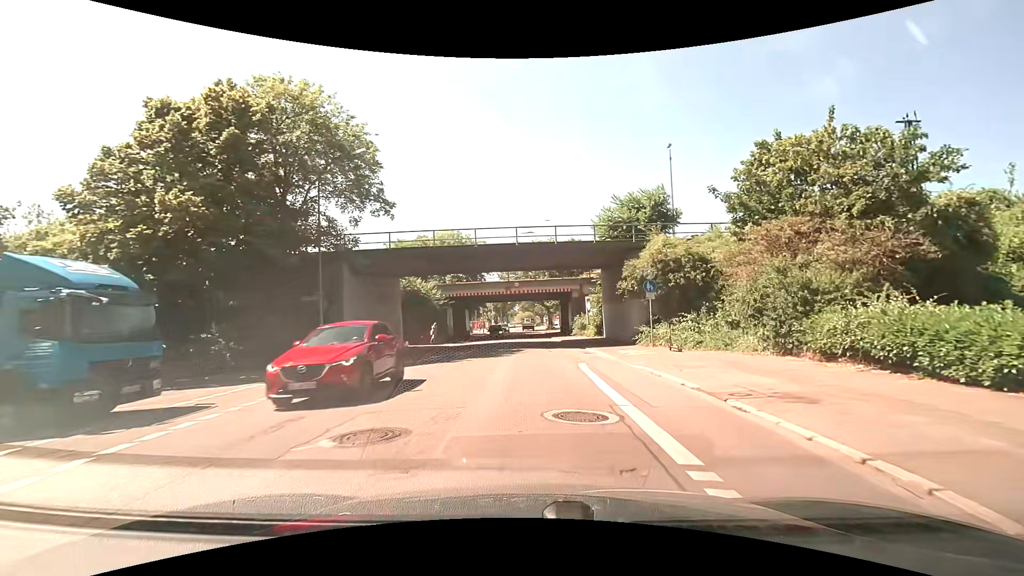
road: tertiary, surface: asphalt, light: Day
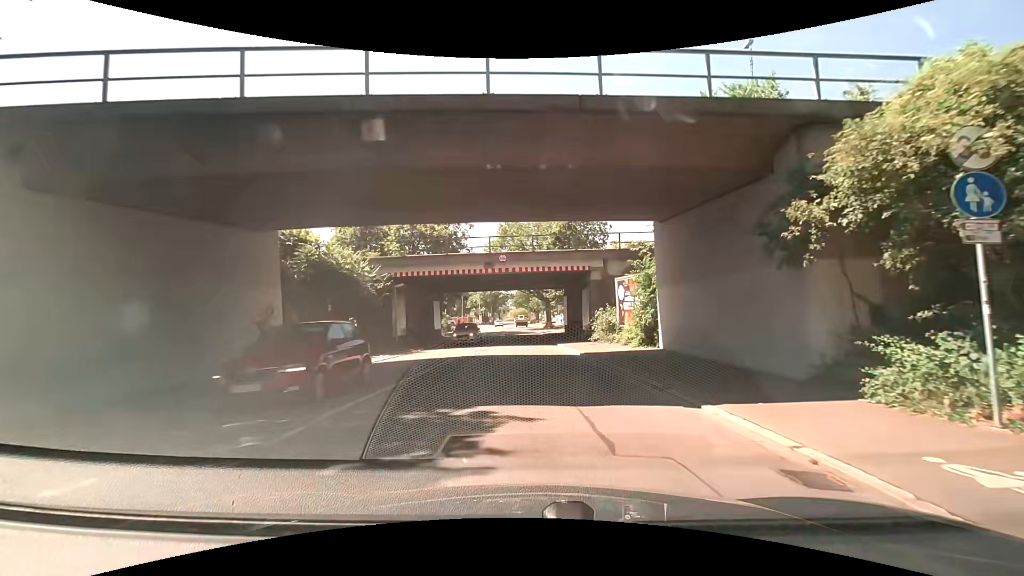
(+0.2, +17.6) m; +2°
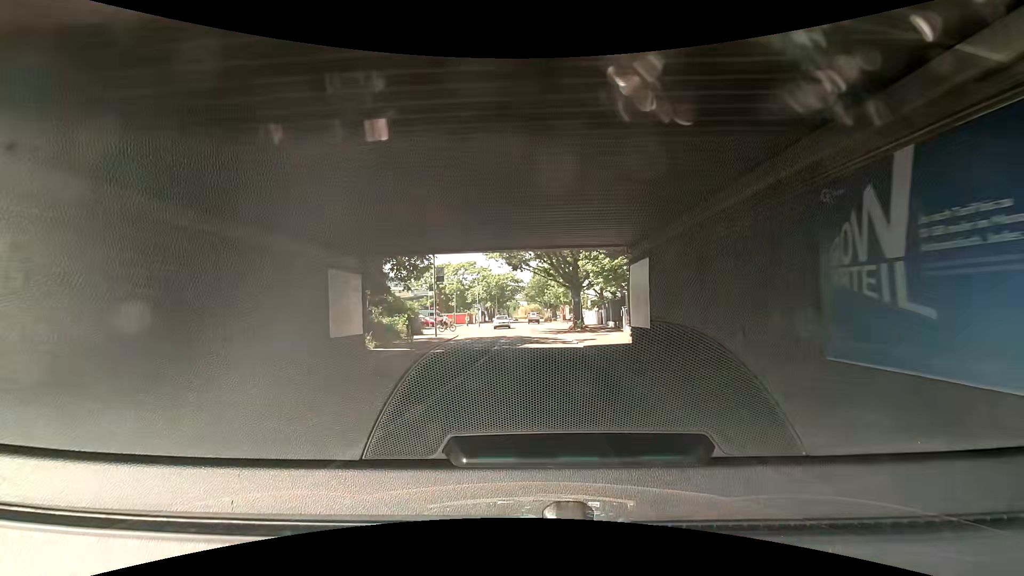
(-0.7, +26.2) m; -3°
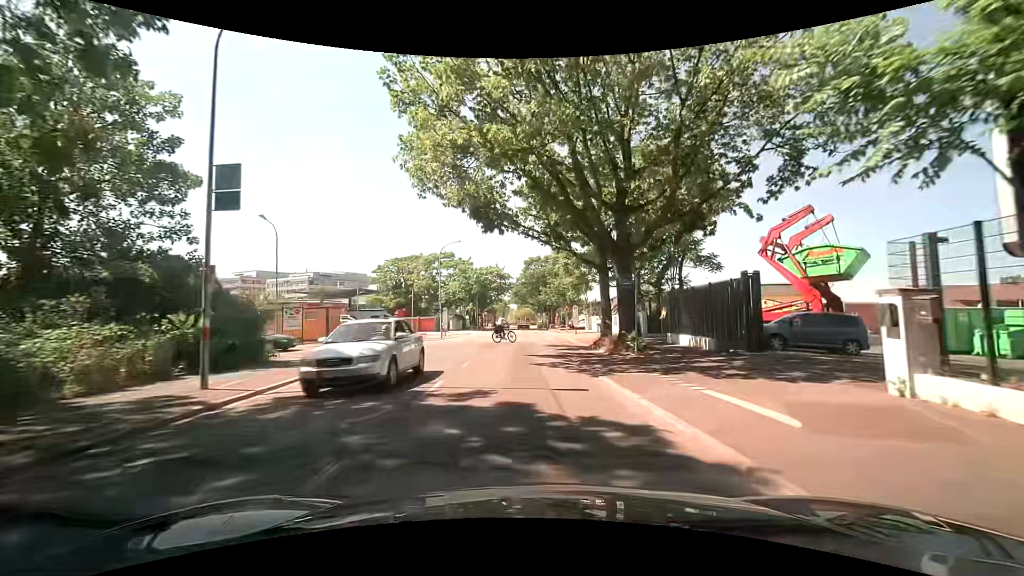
(+0.2, +24.7) m; -2°
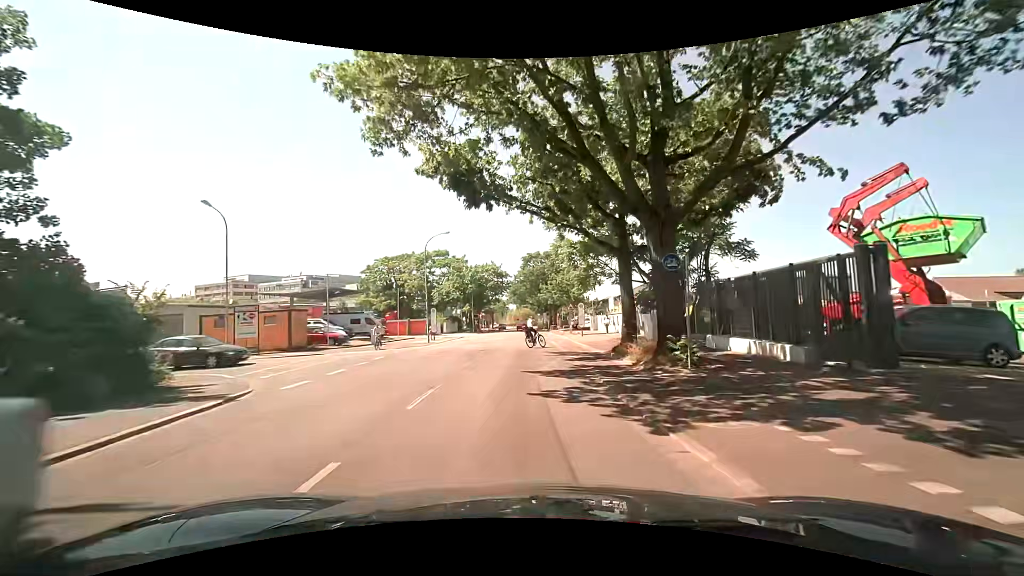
(+0.1, +5.9) m; +3°
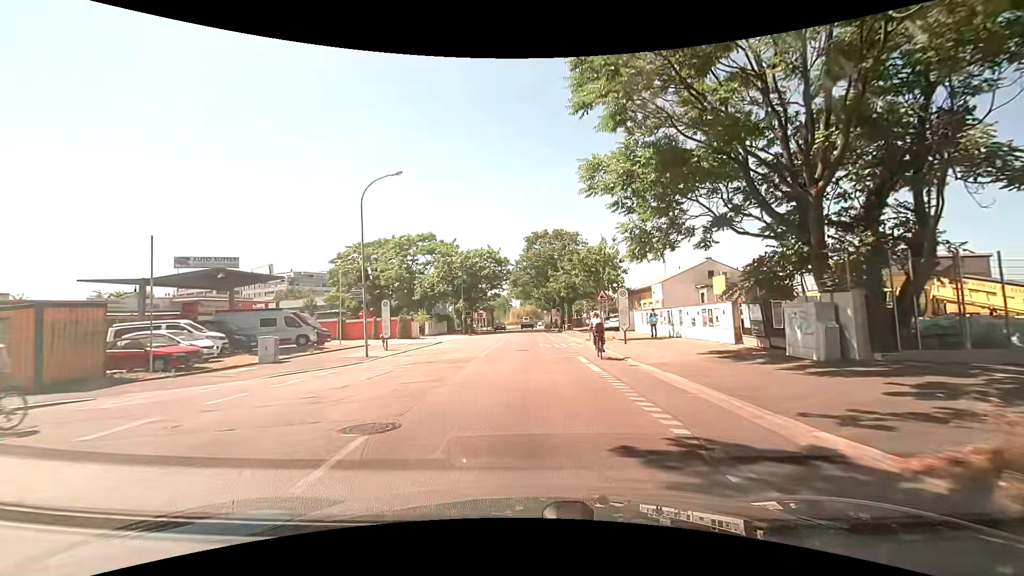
(+0.4, +16.9) m; 0°
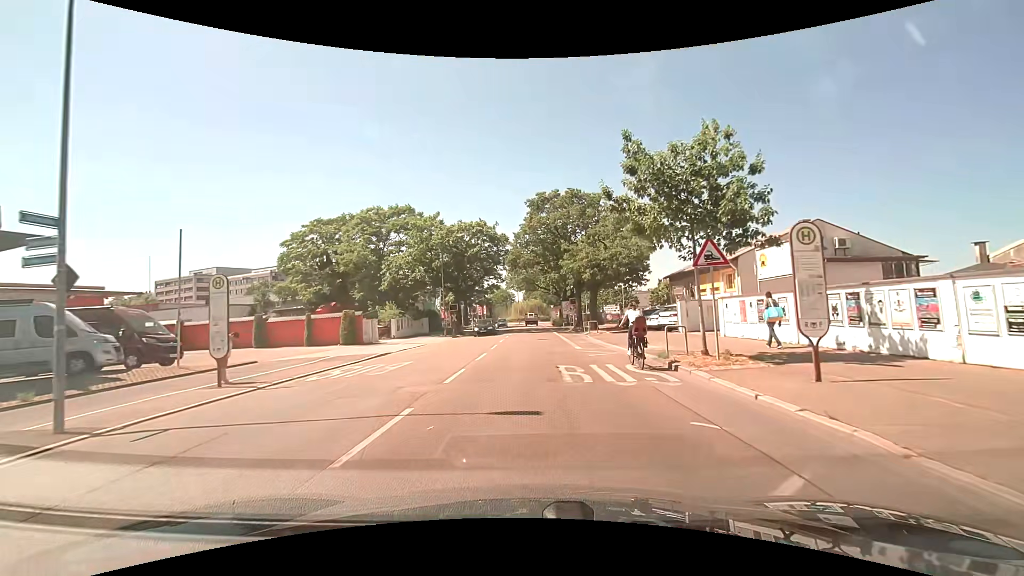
(+0.2, +16.3) m; 0°
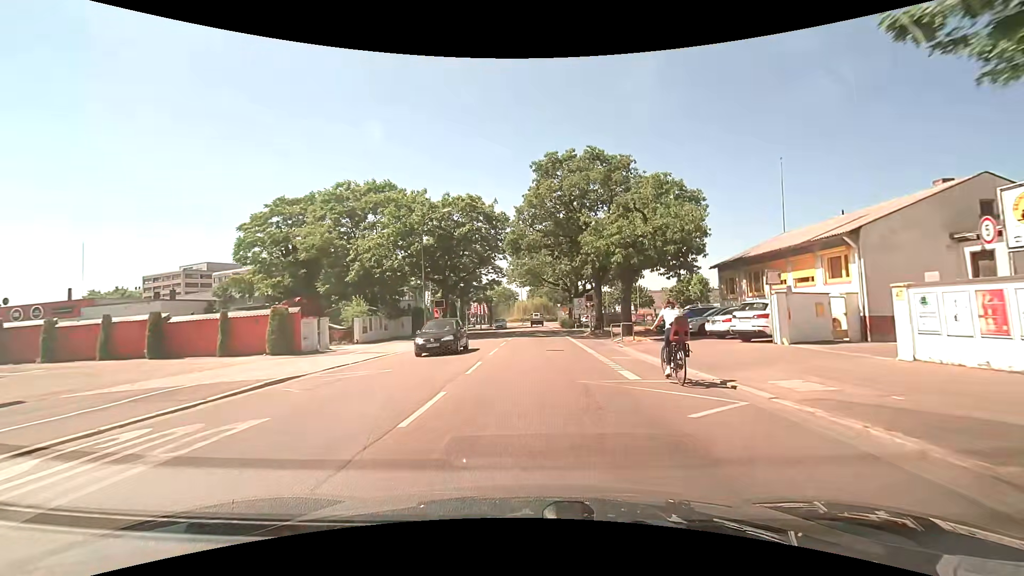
(0.0, +10.3) m; 0°
